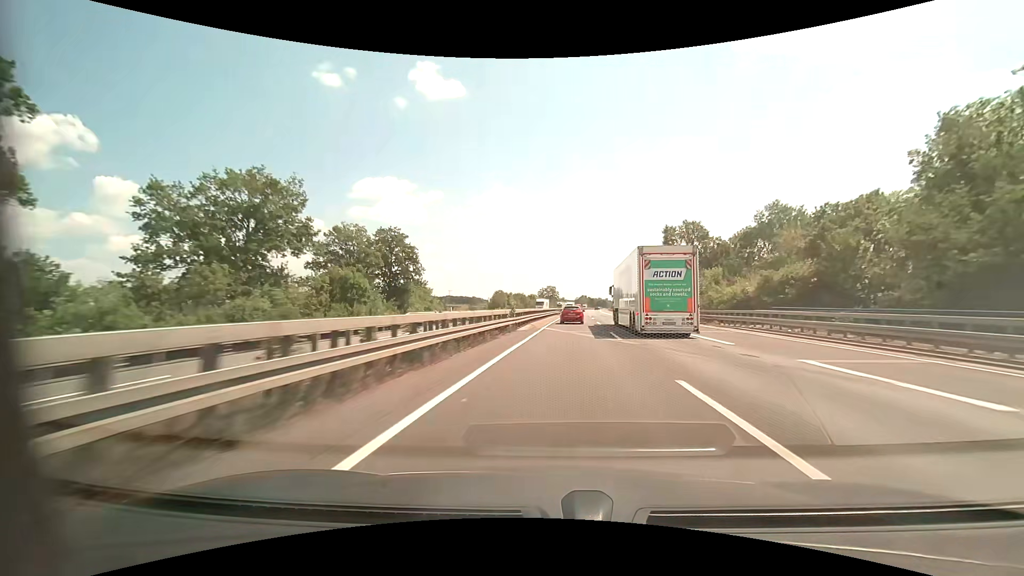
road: motorway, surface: asphalt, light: Day
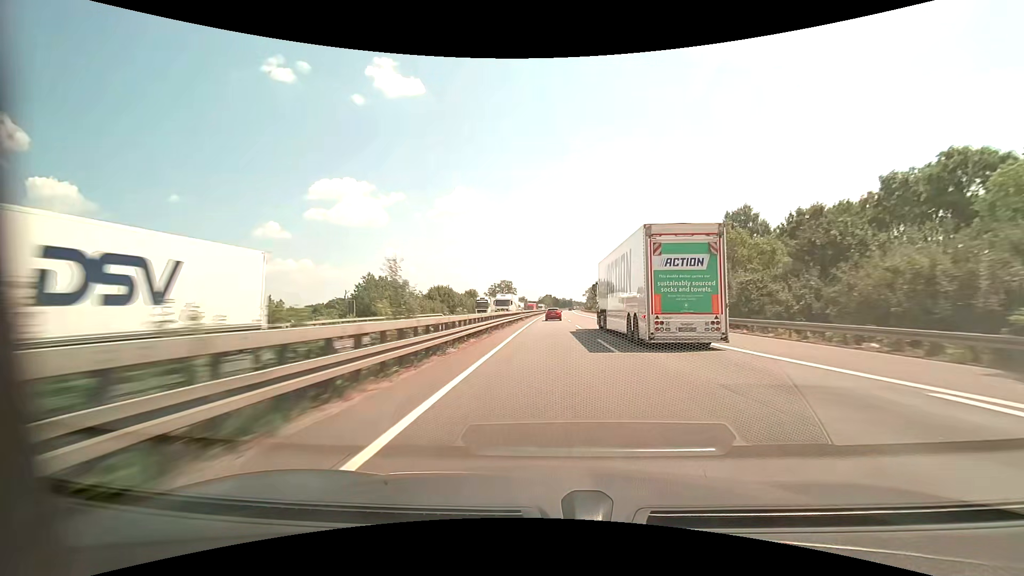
(+5.1, +77.9) m; +5°
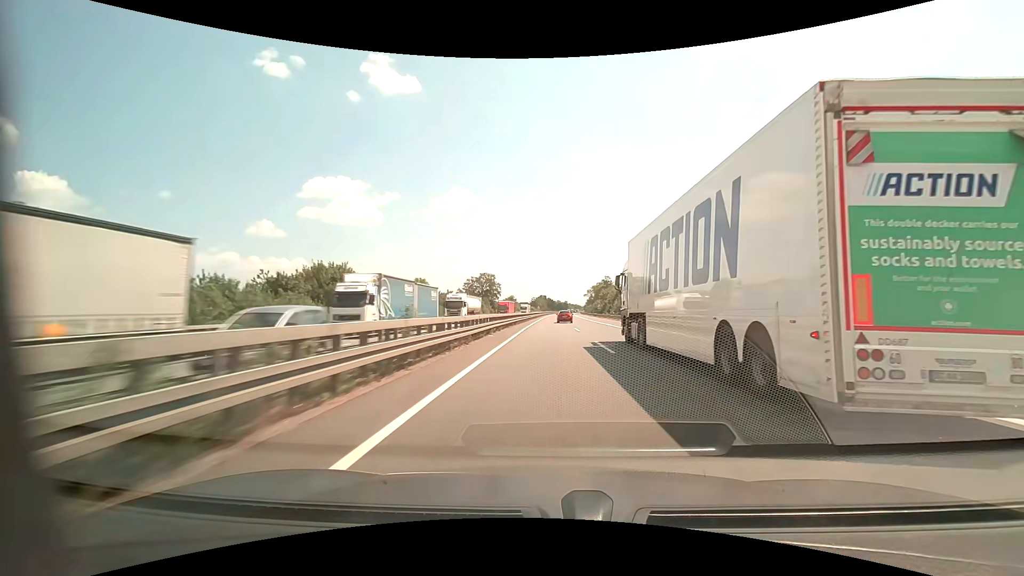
(+0.4, +53.8) m; 0°
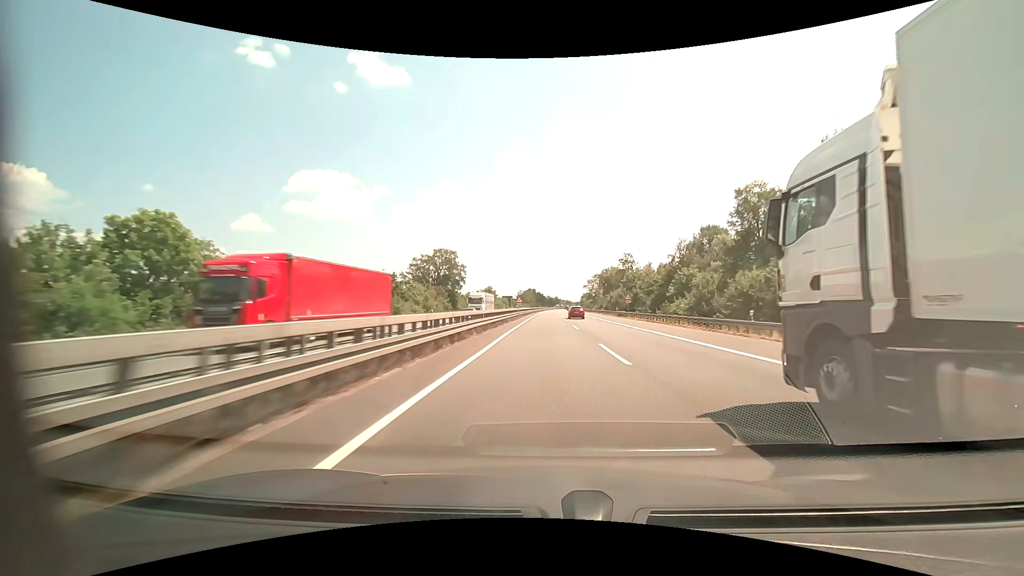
(+0.6, +58.0) m; +1°
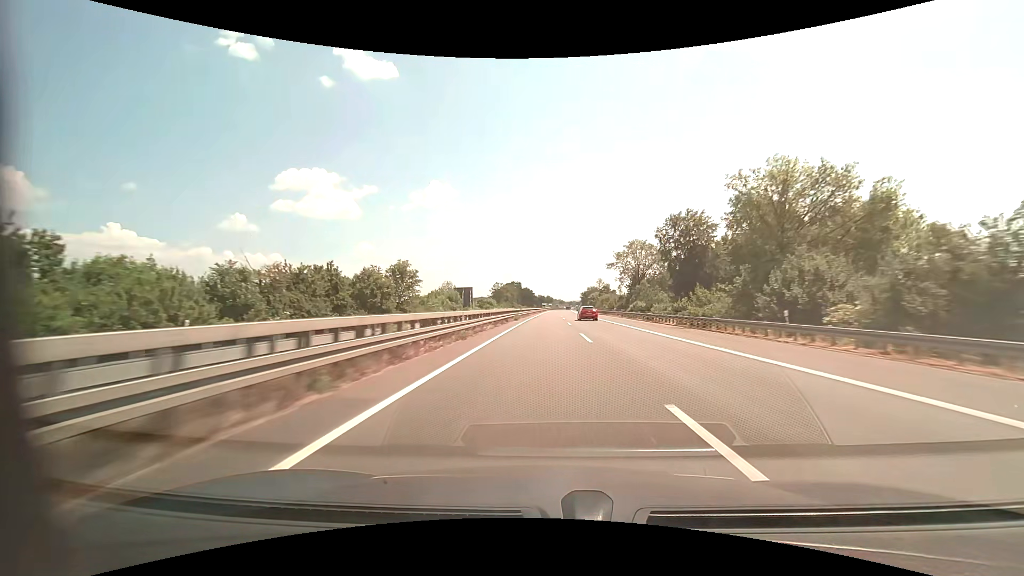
(+1.4, +100.8) m; +1°
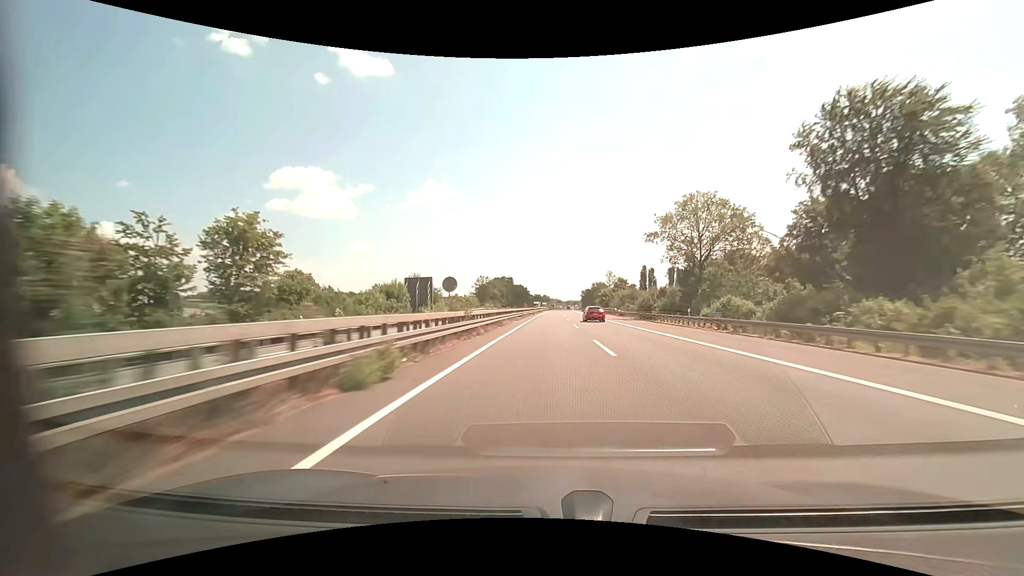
(+0.1, +40.8) m; 0°
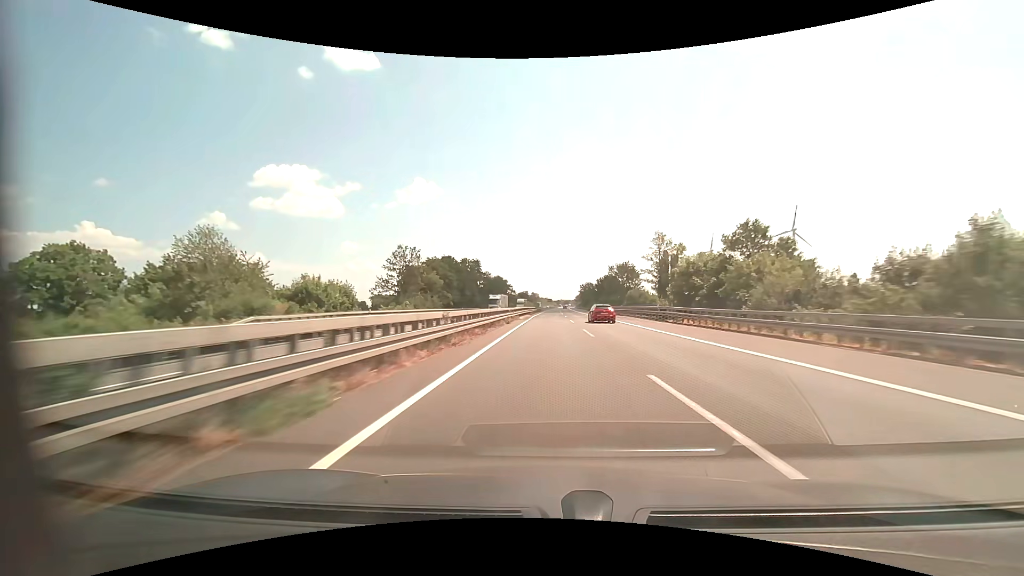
(+1.1, +81.9) m; +1°
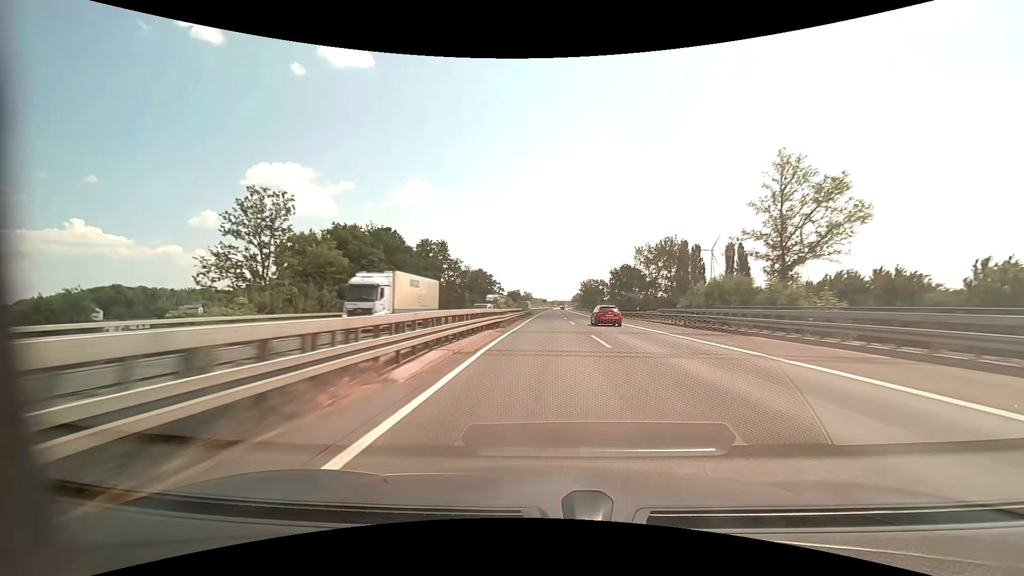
(+0.1, +41.1) m; +1°
(0, +10) (0, +20) (0, +30) (0, +40) (0, +50) (0, +60) (+1, +70) (+1, +80) (+1, +90) (+1, +100) m
